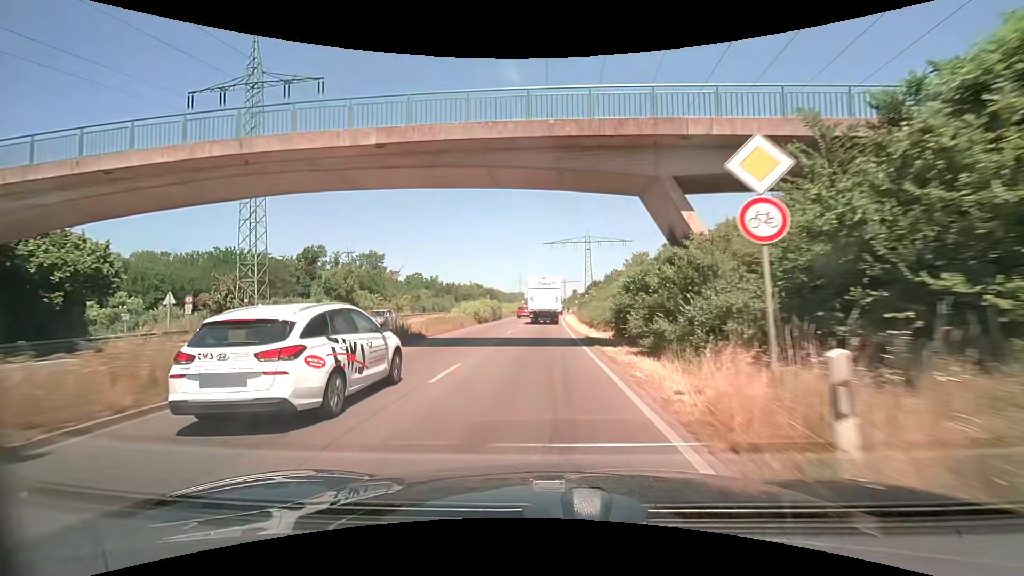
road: trunk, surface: asphalt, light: Day
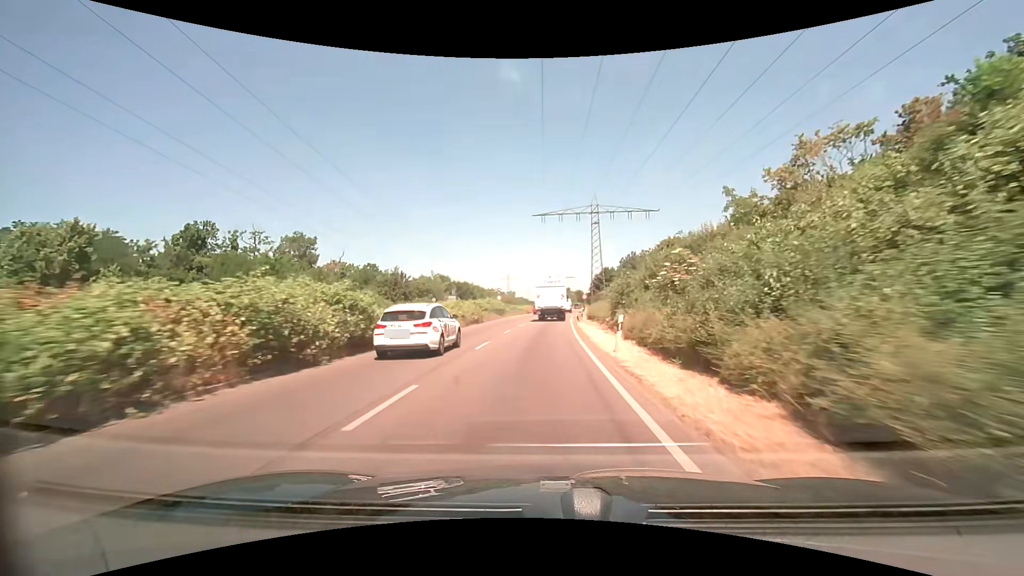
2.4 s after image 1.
(+0.3, +39.8) m; +1°
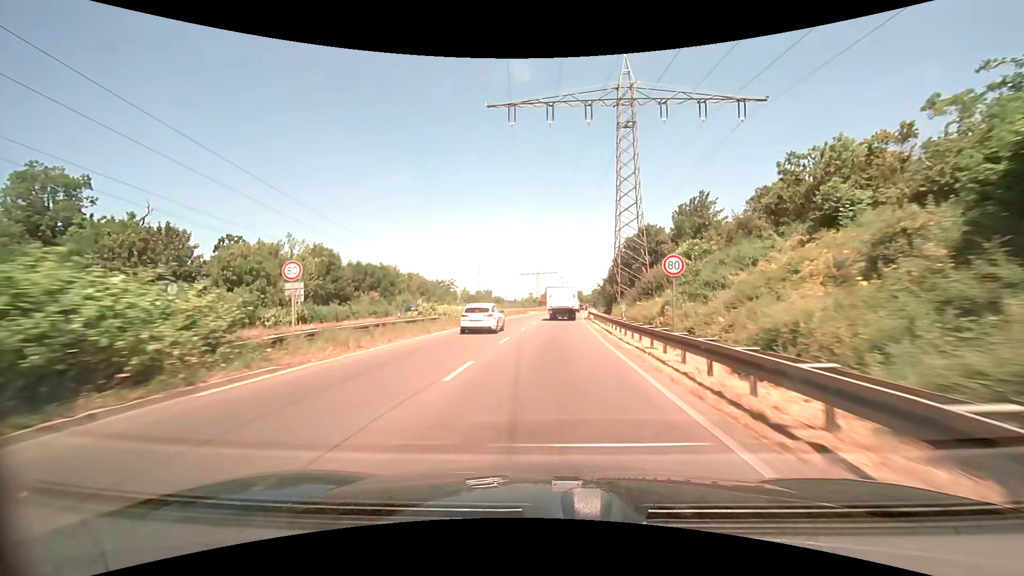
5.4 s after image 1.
(+0.9, +51.6) m; +2°
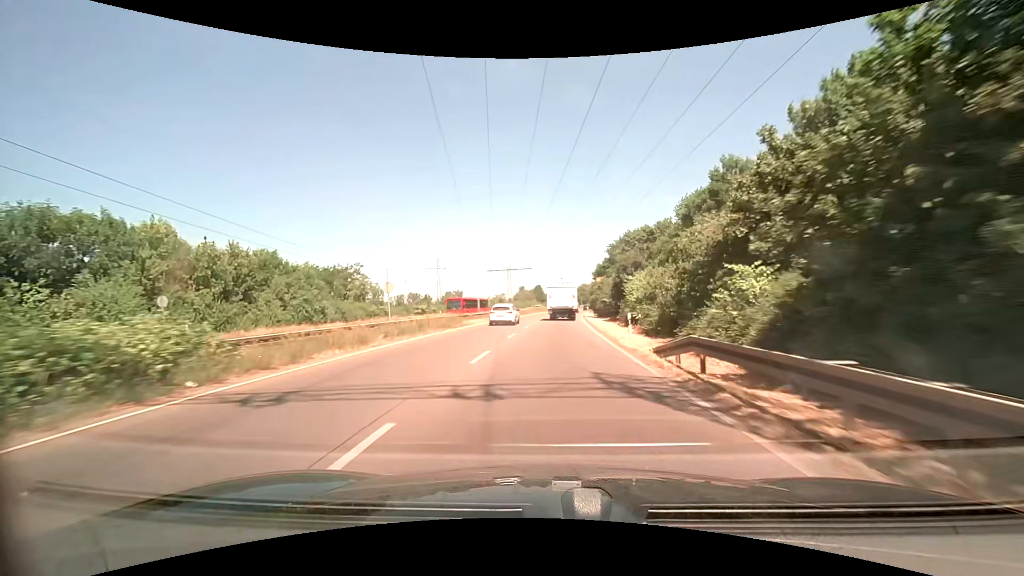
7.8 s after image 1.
(+1.1, +42.2) m; +3°
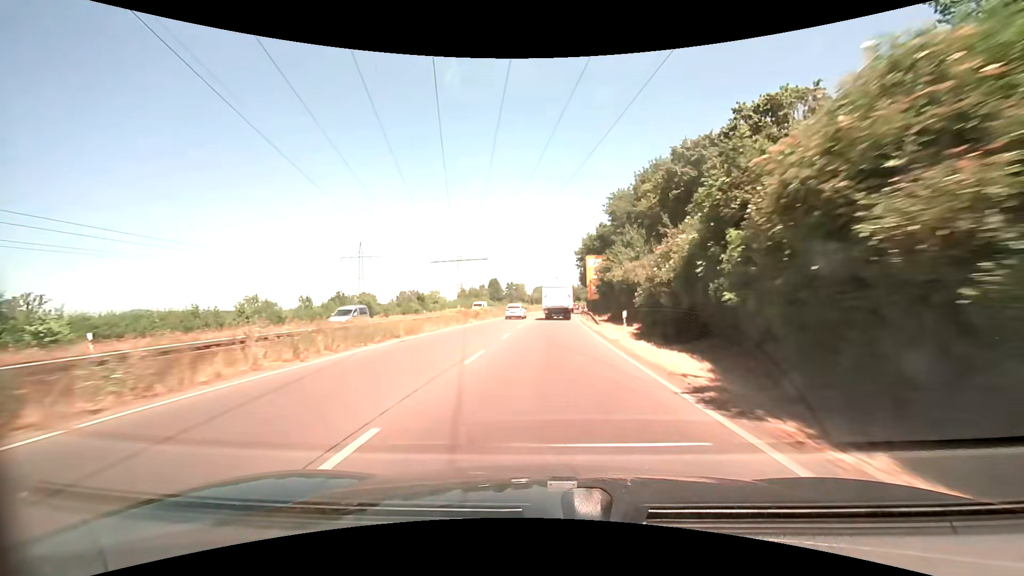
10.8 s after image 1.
(+2.0, +54.2) m; +4°
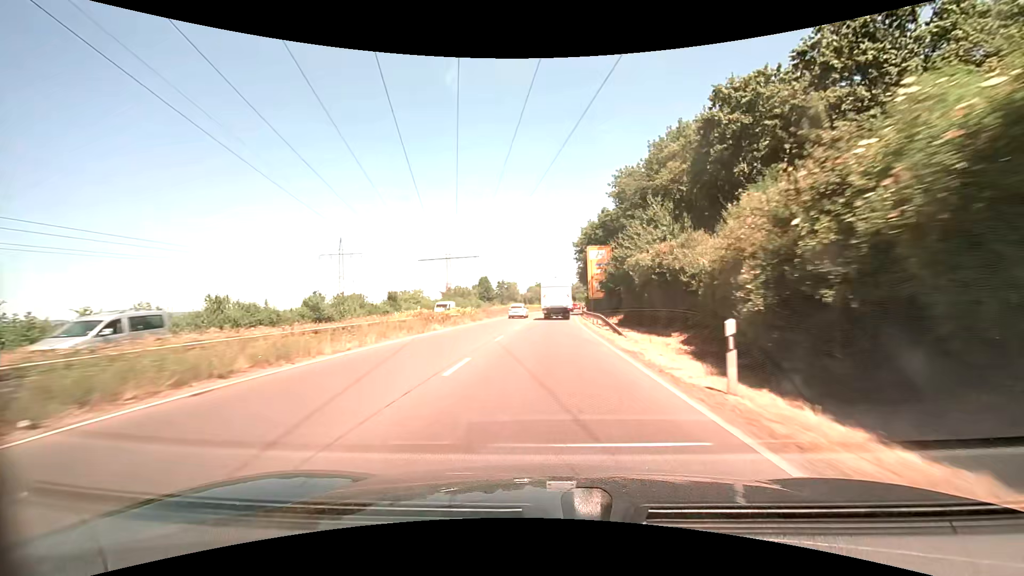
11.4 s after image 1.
(+0.1, +11.0) m; +1°
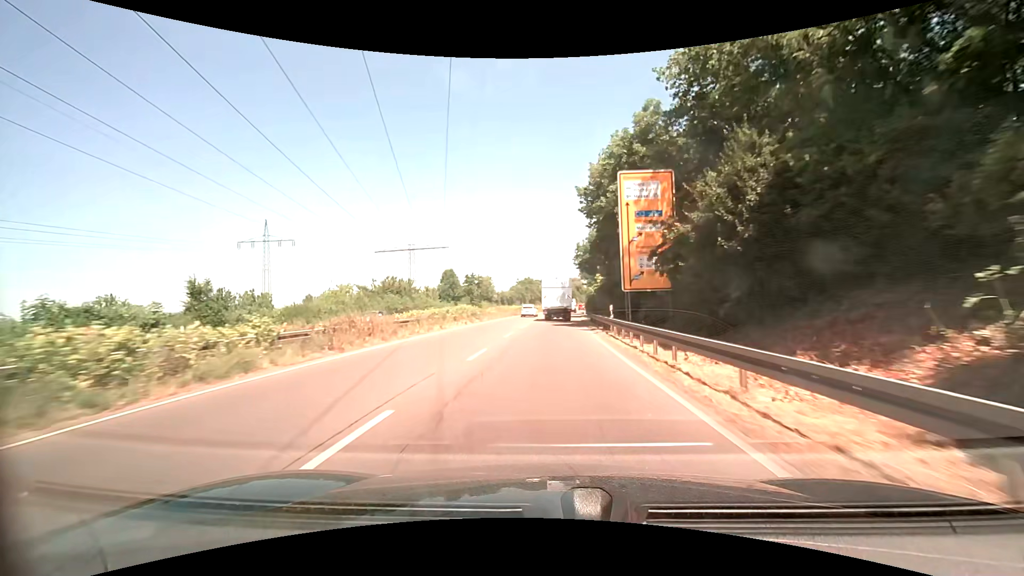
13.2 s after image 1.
(+0.4, +33.1) m; +2°
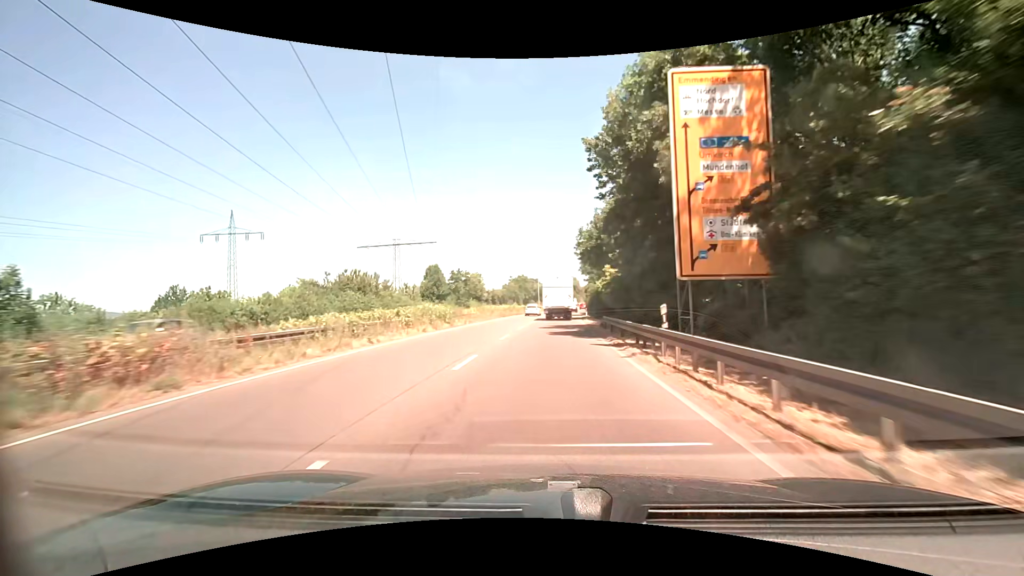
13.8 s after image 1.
(0.0, +11.1) m; 0°
(0, +10) (0, +20) (0, +30) (+1, +40) (+1, +50) (+2, +60) (+3, +70) (+3, +80) (+4, +90) (+5, +100) m
